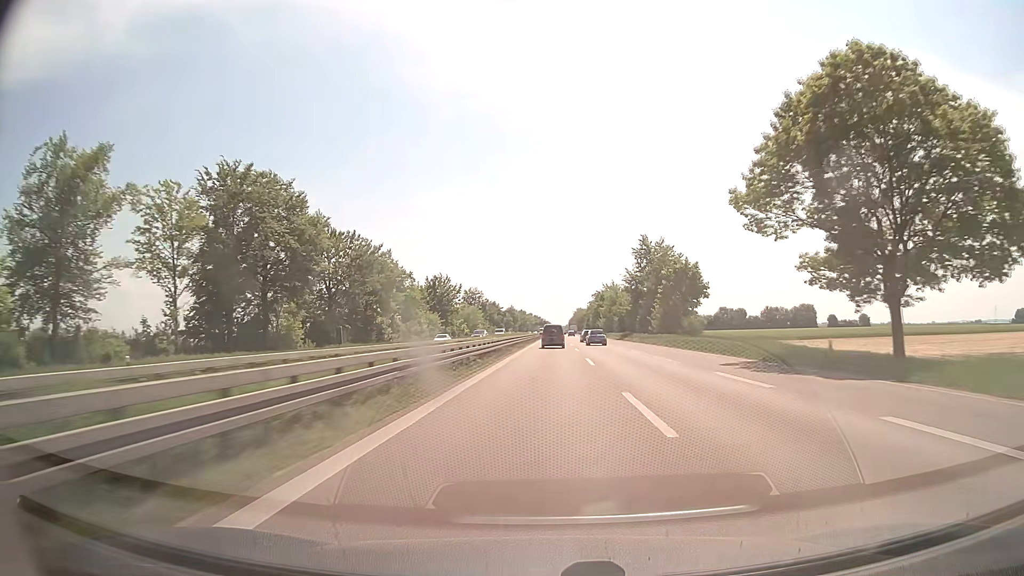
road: trunk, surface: asphalt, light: Day
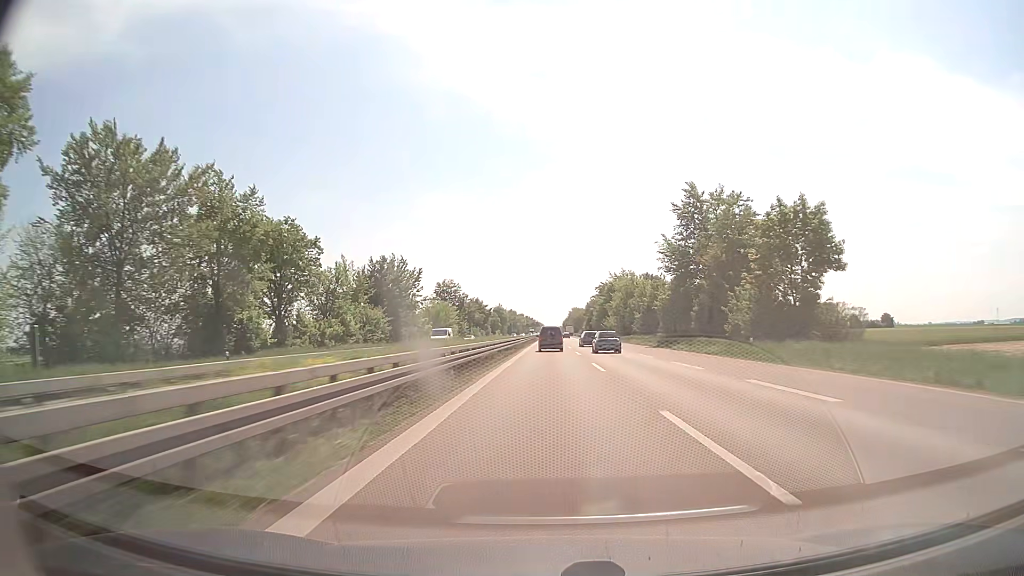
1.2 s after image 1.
(+0.2, +39.0) m; +1°
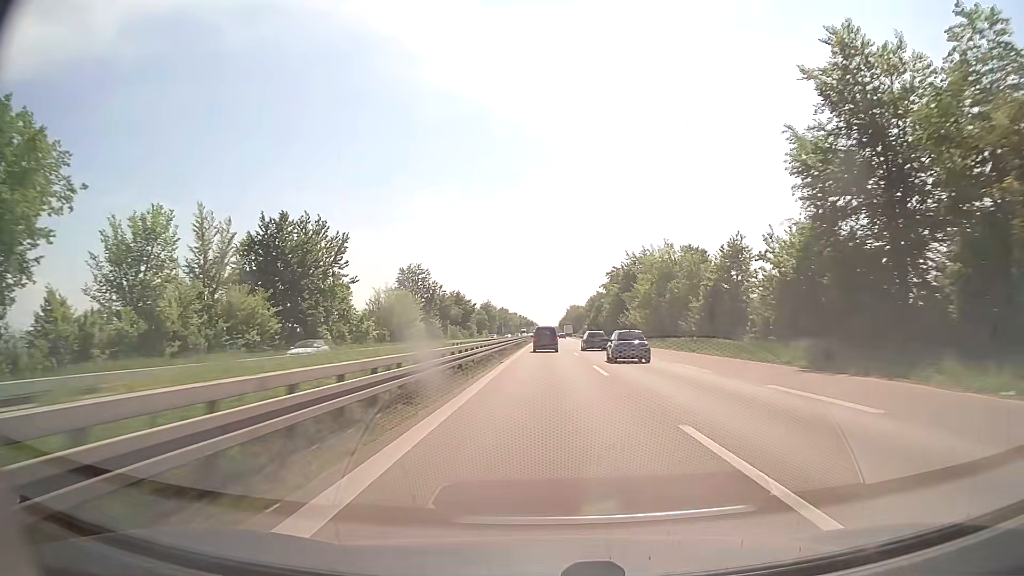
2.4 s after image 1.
(+0.1, +37.4) m; 0°
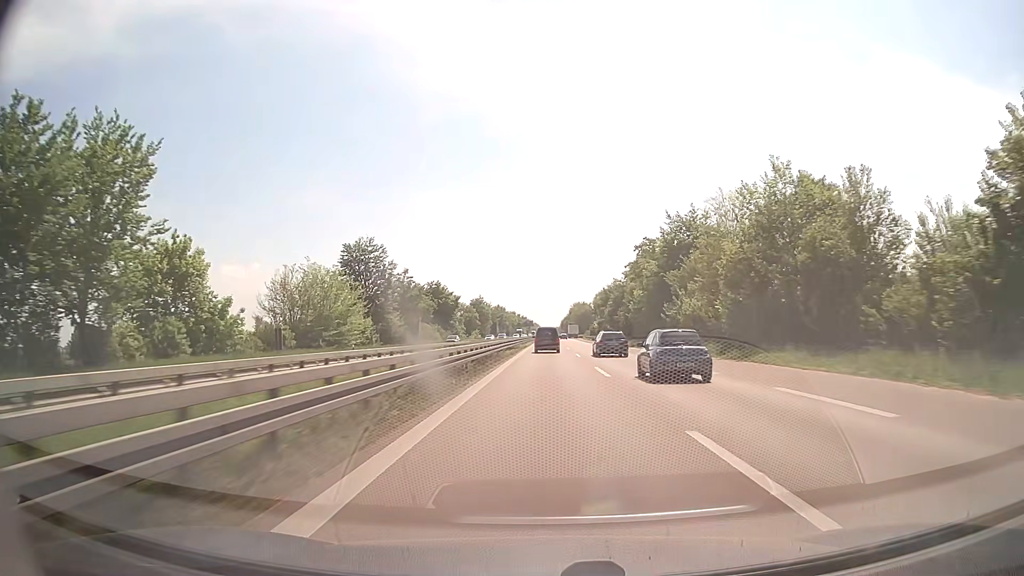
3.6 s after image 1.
(0.0, +36.3) m; 0°
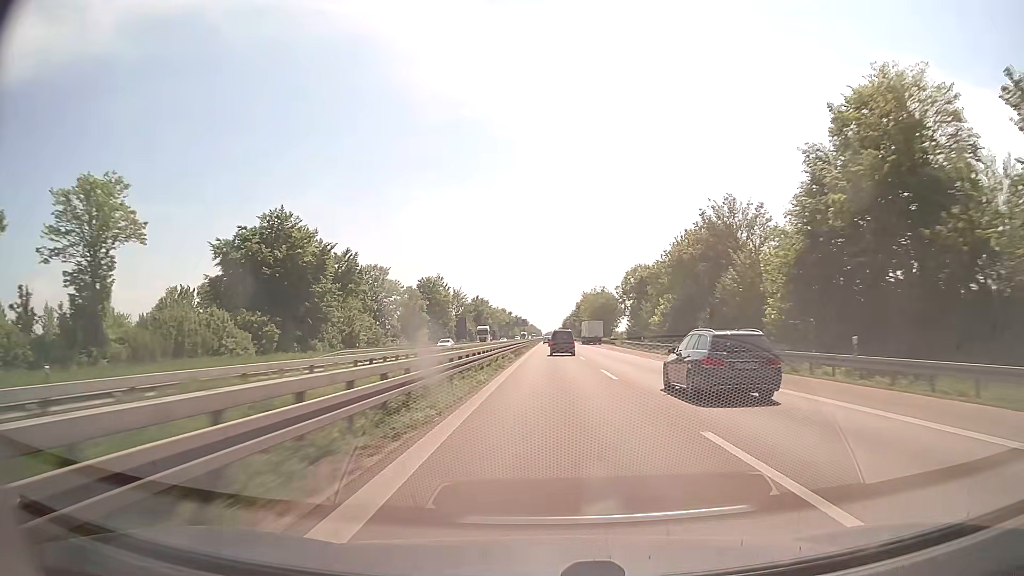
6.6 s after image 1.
(0.0, +89.9) m; 0°
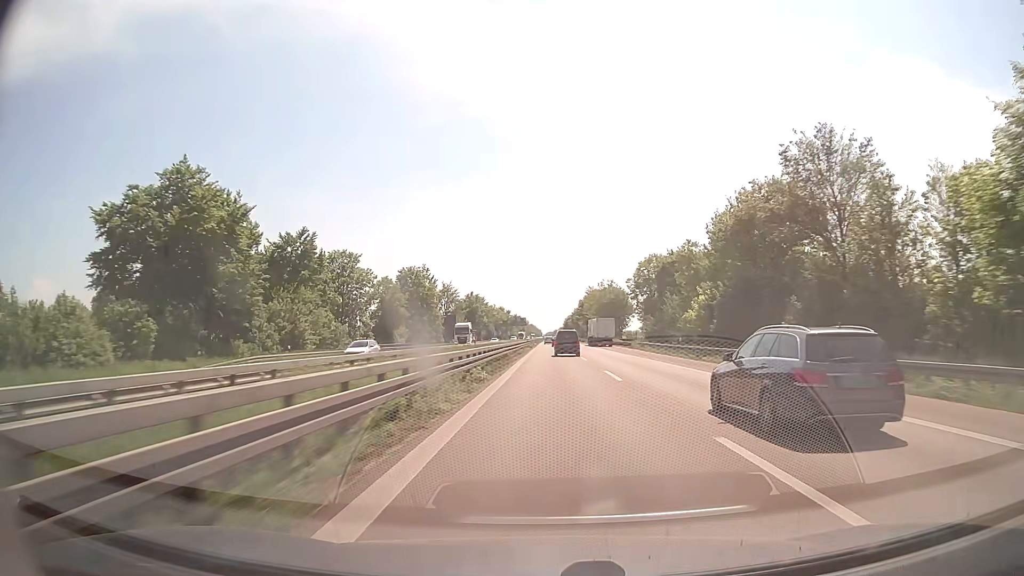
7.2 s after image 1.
(0.0, +18.6) m; 0°
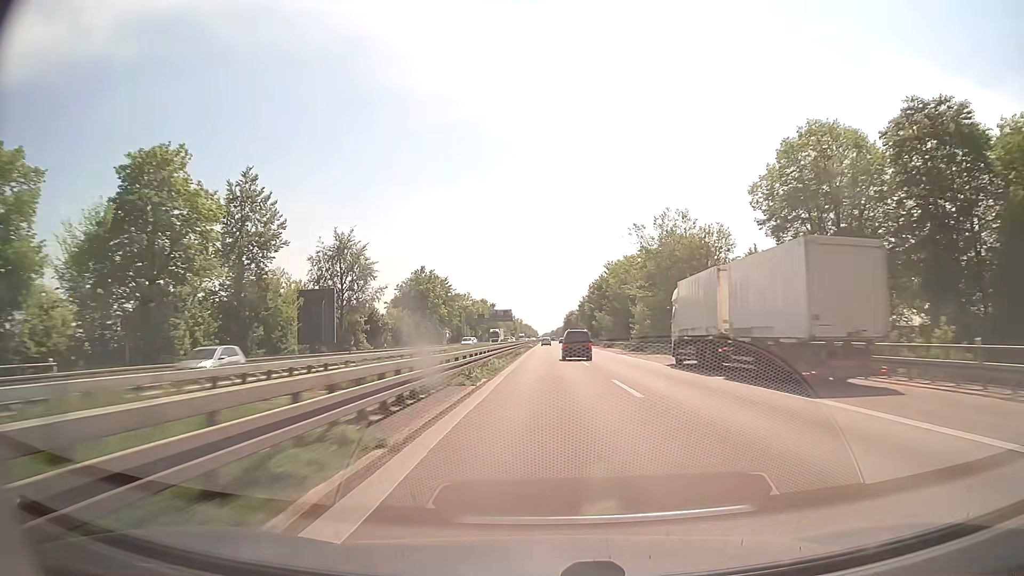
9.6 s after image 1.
(+0.6, +77.9) m; 0°
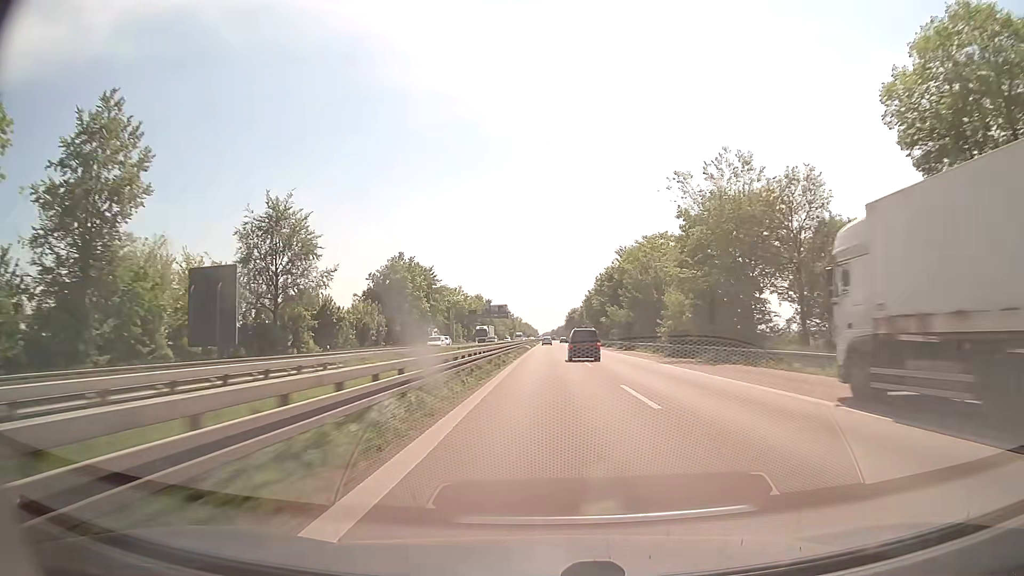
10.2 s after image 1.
(0.0, +20.4) m; 0°
(0, +10) (0, +20) (0, +30) (0, +40) (0, +50) (0, +60) (0, +70) (0, +80) (0, +90) (0, +100) m
